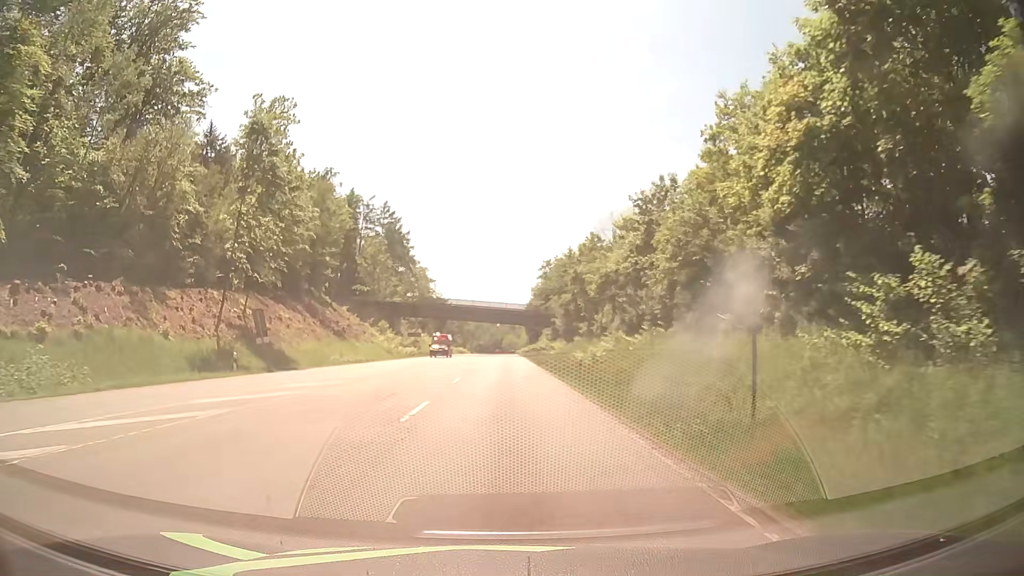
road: secondary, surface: asphalt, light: Day
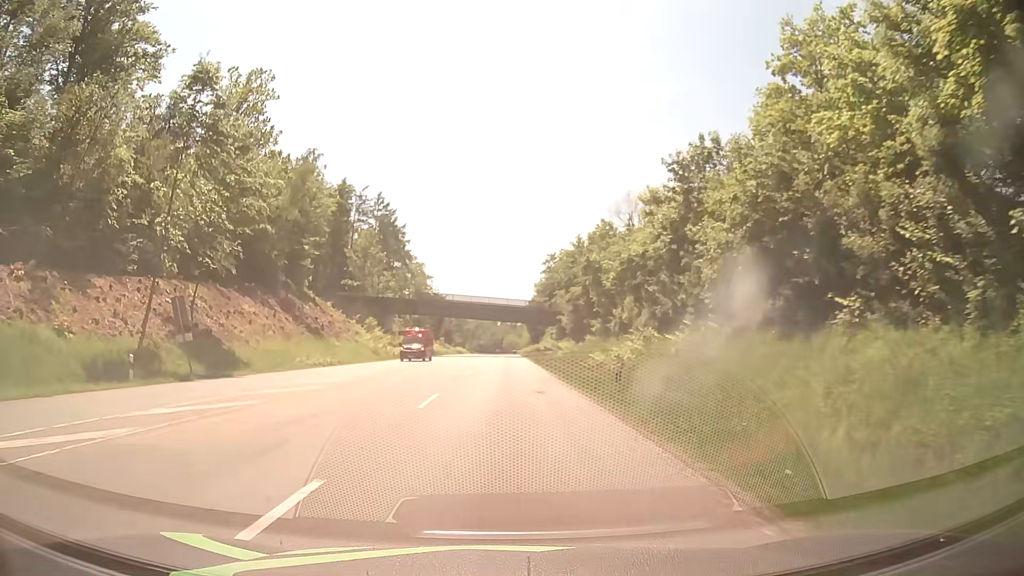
(0.0, +9.3) m; 0°
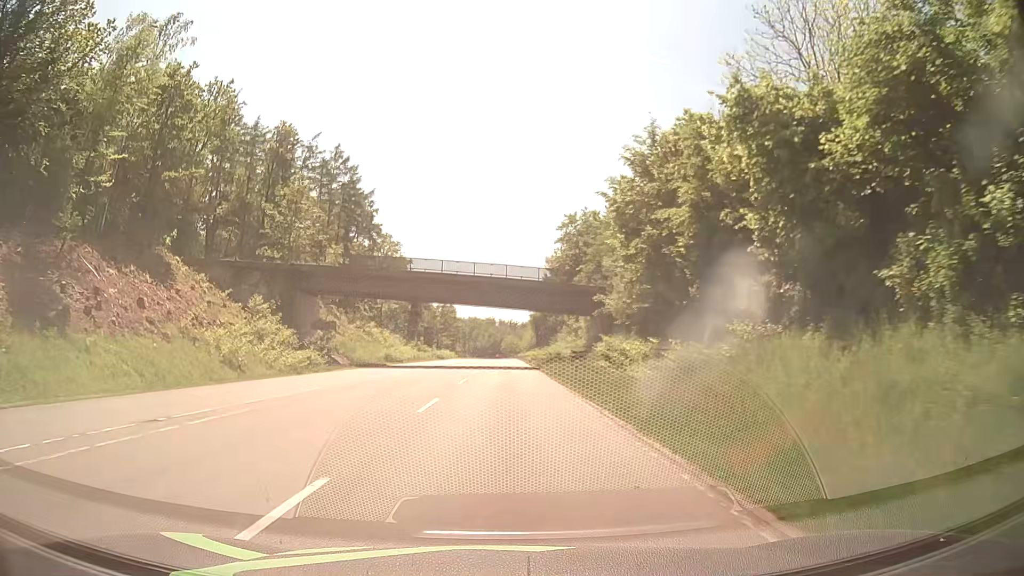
(-0.2, +39.8) m; 0°
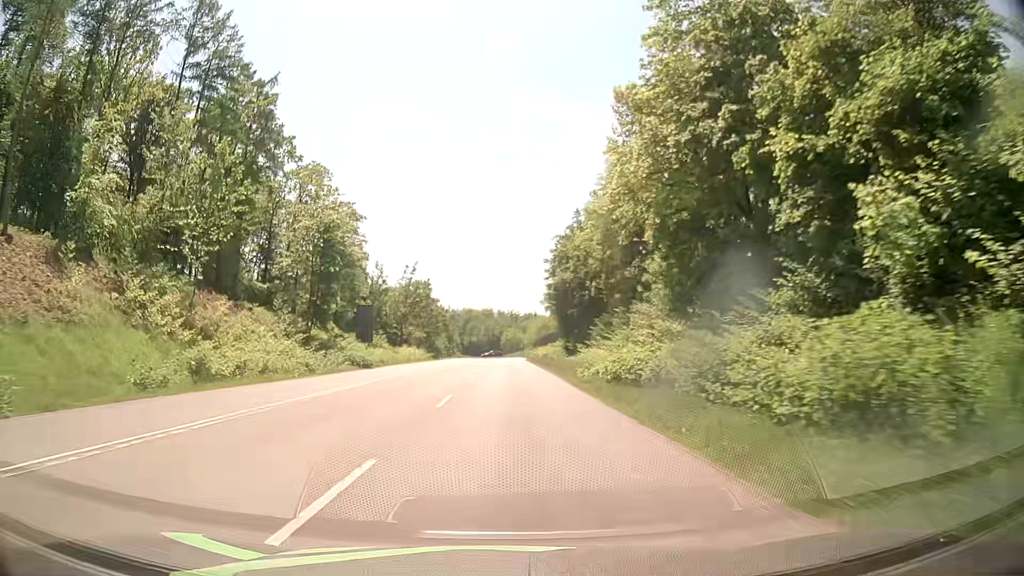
(+0.1, +57.1) m; 0°
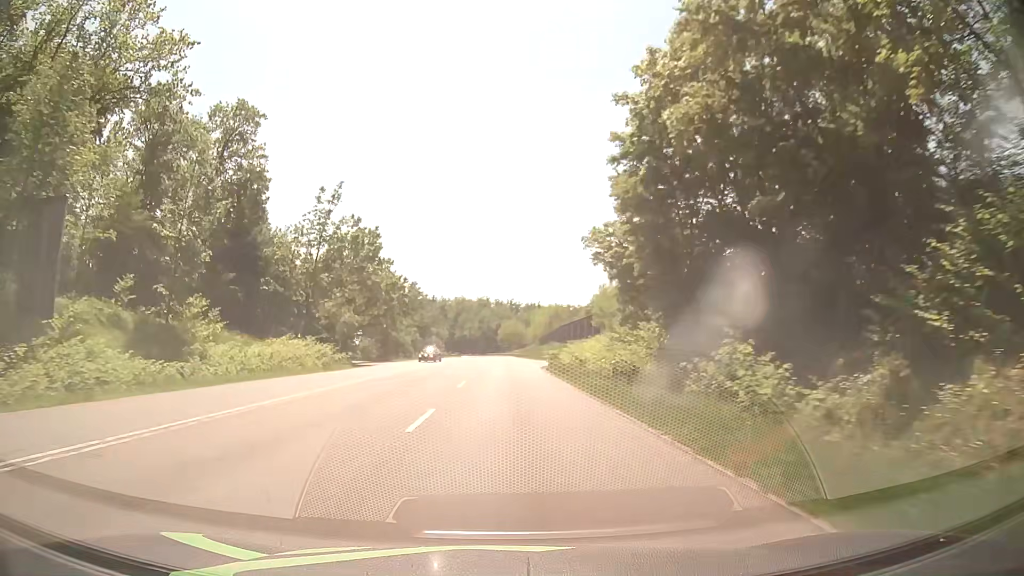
(+0.4, +50.9) m; +1°
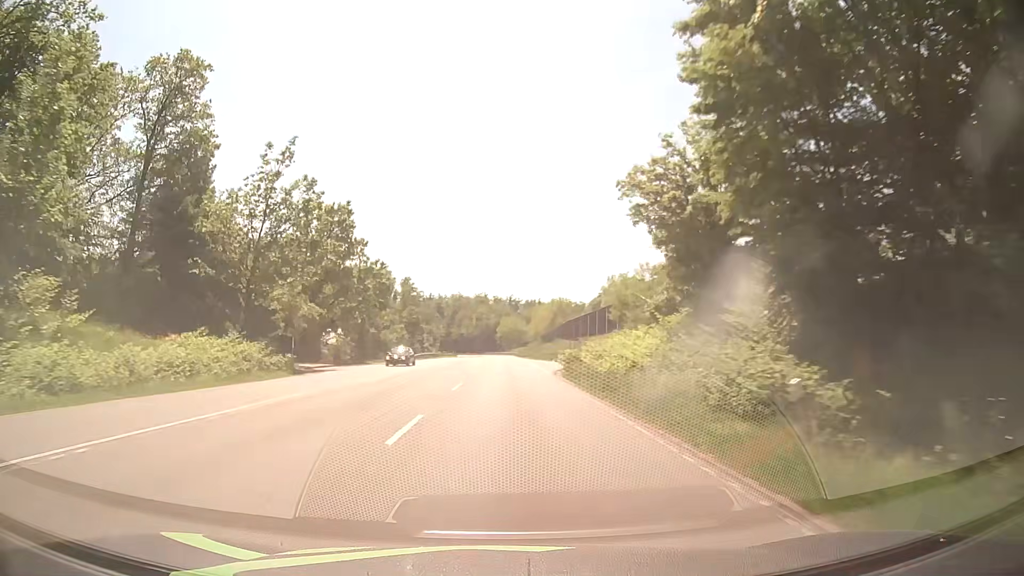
(0.0, +13.4) m; 0°
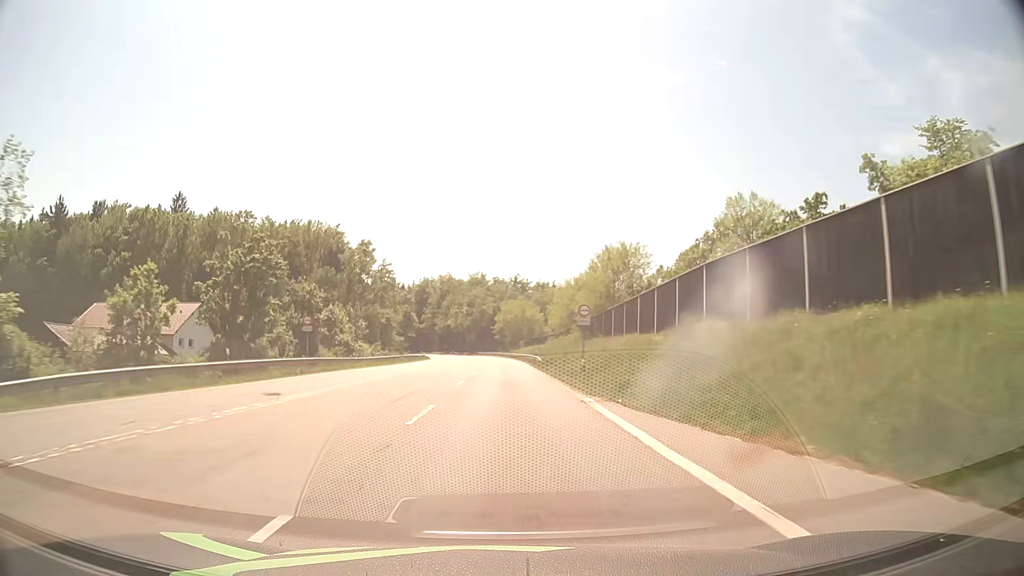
(0.0, +71.0) m; 0°
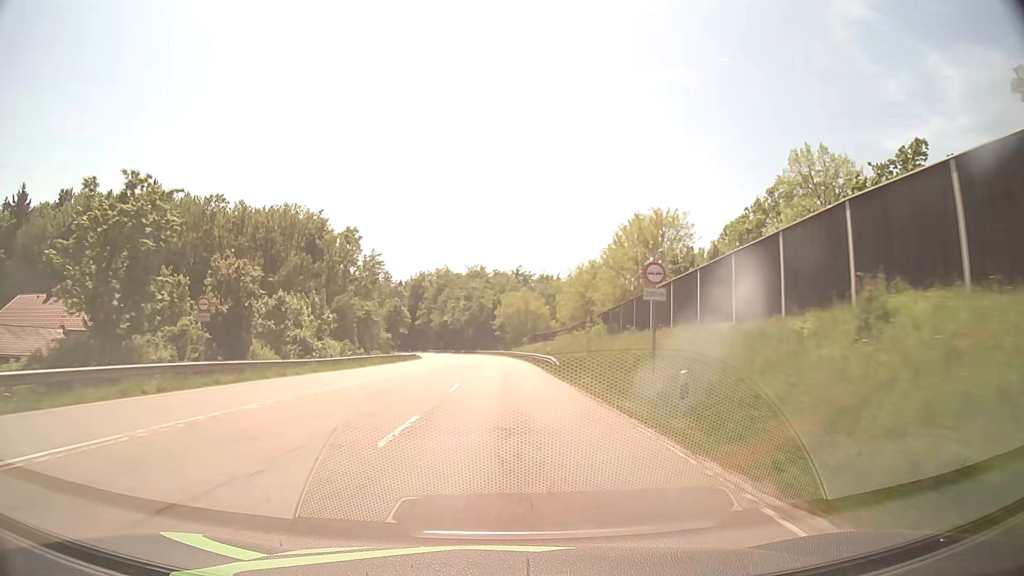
(0.0, +14.9) m; 0°
(0, +10) (0, +20) (0, +30) (0, +40) (0, +50) (0, +60) (-1, +70) (-1, +80) (-2, +90) (-2, +100) m
